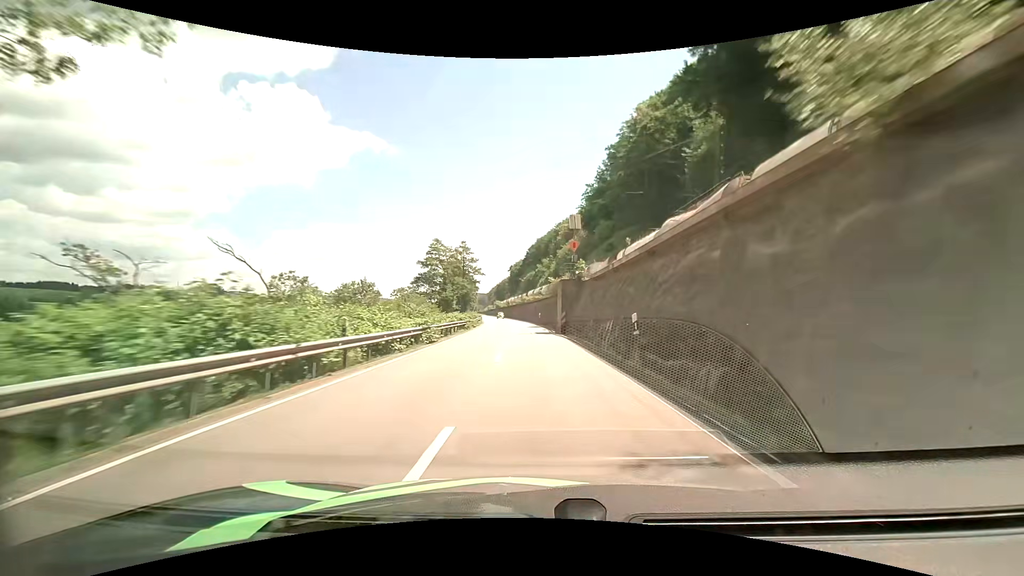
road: primary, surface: asphalt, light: Day
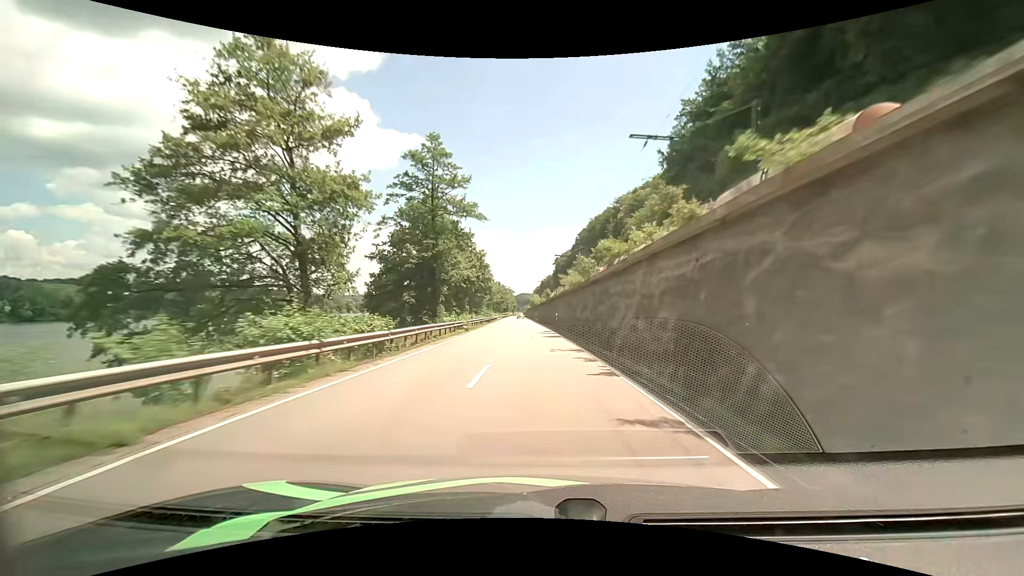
(-2.7, +64.5) m; -5°
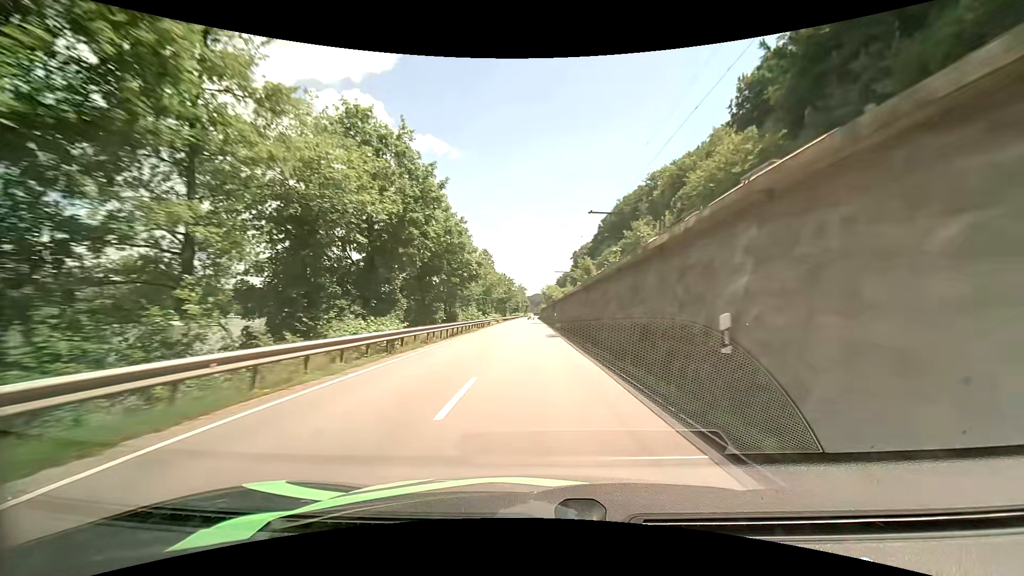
(-0.8, +38.6) m; -2°
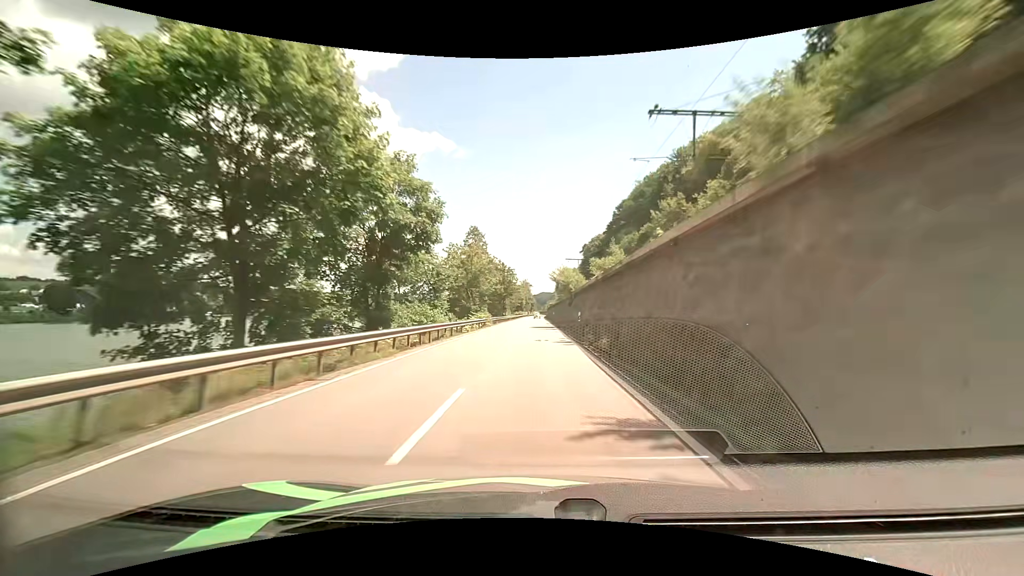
(0.0, +25.6) m; 0°
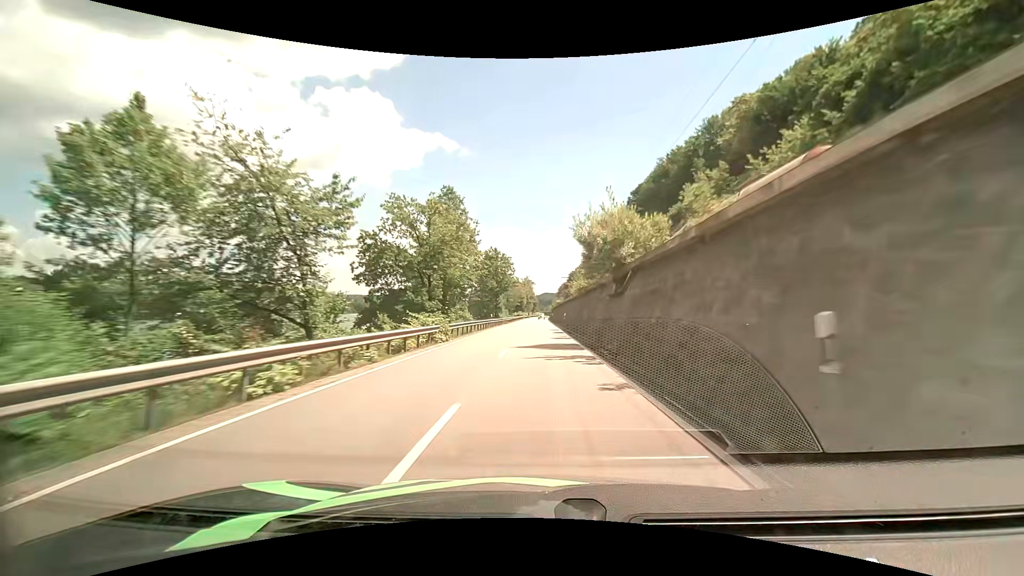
(-0.2, +25.2) m; 0°
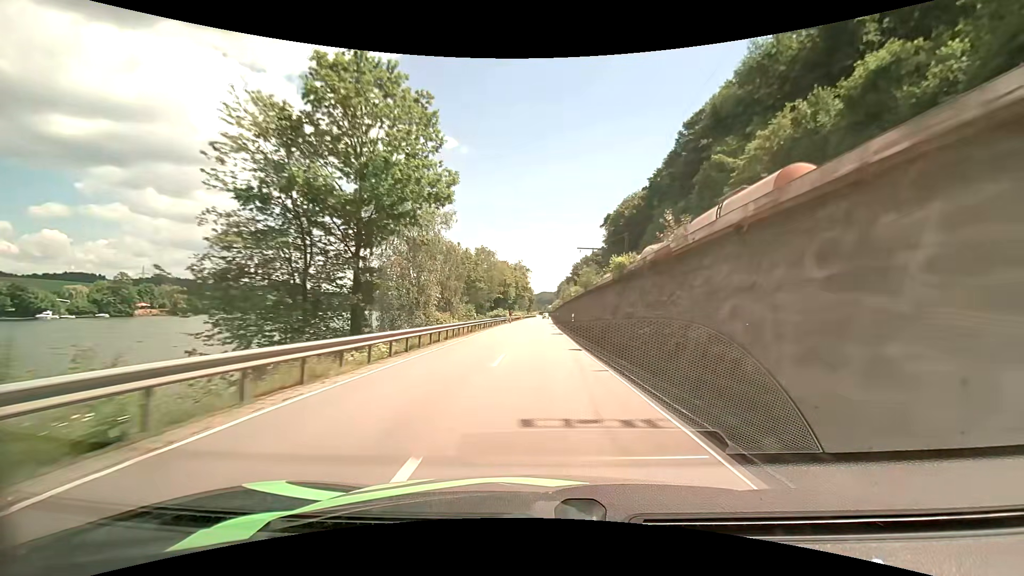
(+0.2, +62.3) m; 0°
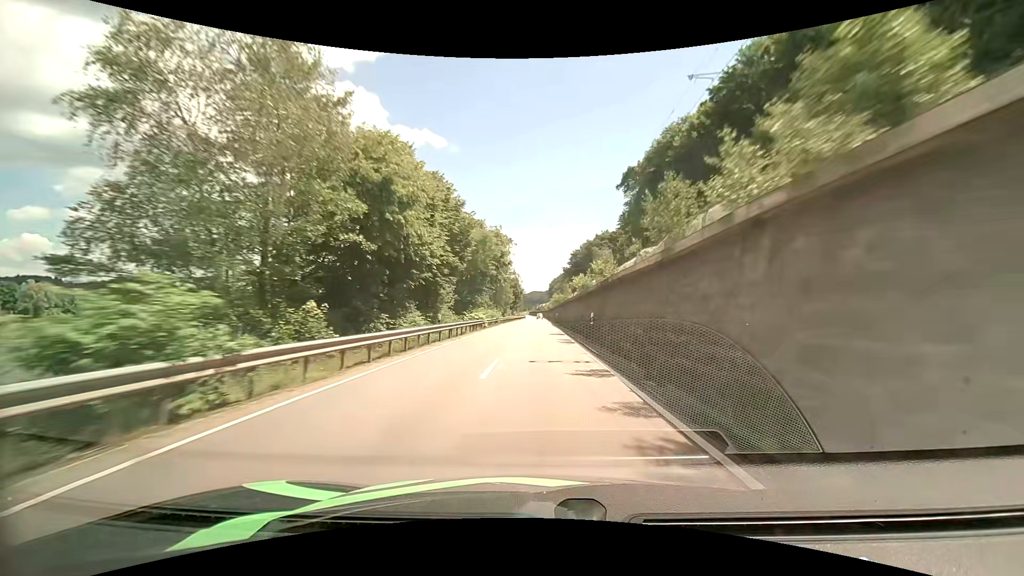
(+0.3, +61.9) m; +1°
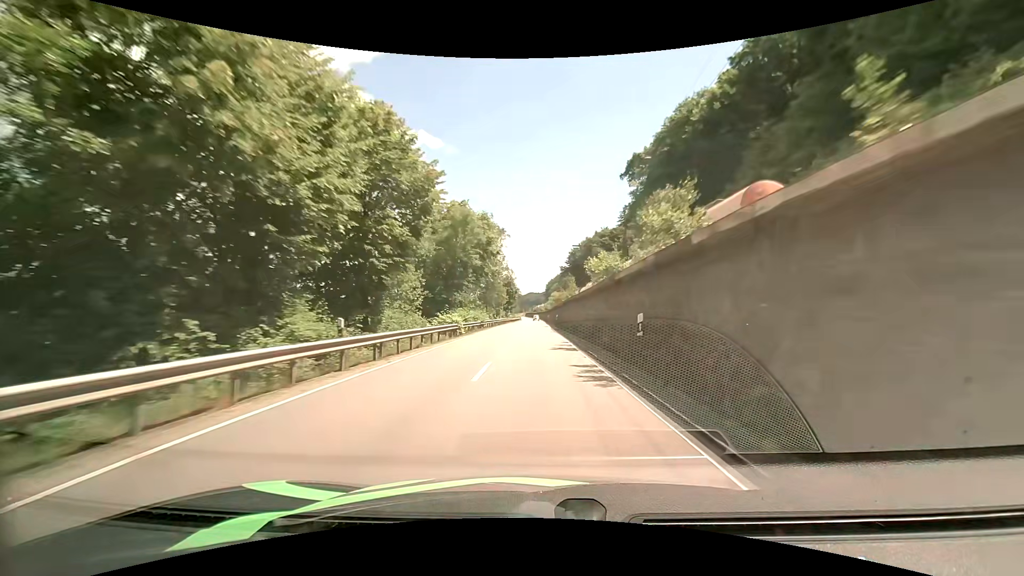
(+0.1, +12.3) m; +1°
(0, +10) (0, +20) (0, +30) (0, +40) (0, +50) (0, +60) (0, +70) (0, +80) (0, +90) (0, +100) m
